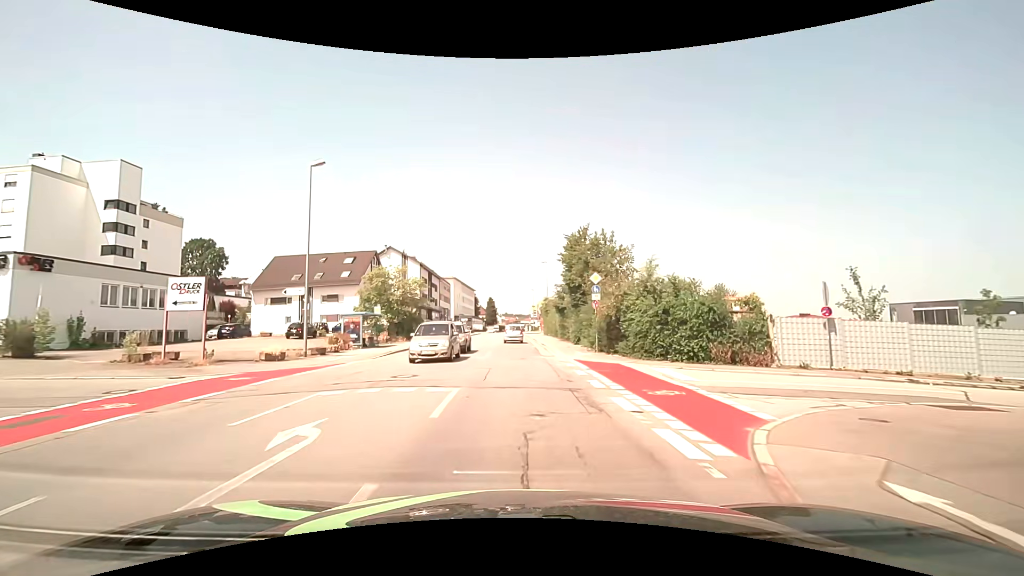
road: tertiary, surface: asphalt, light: Day
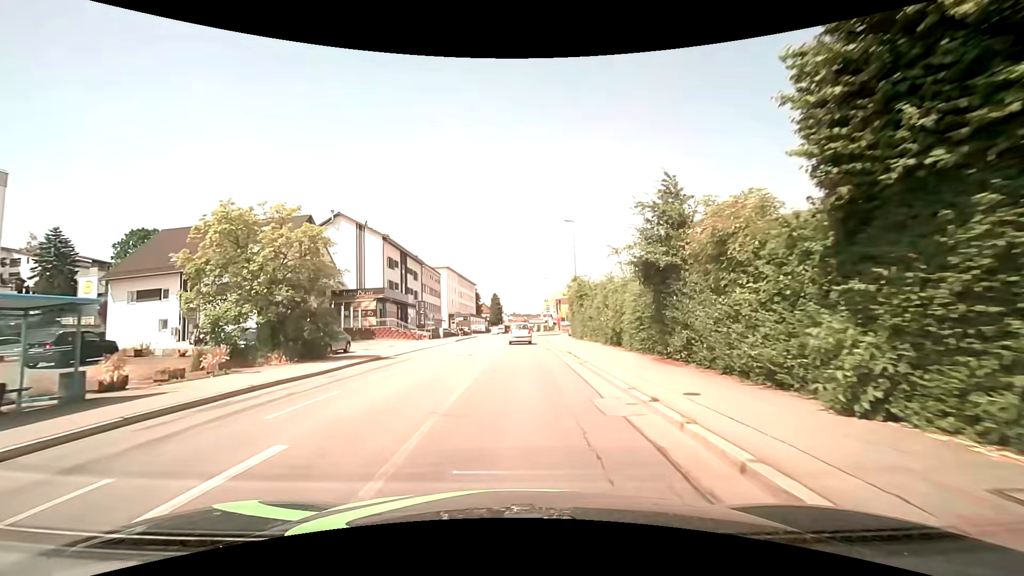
(0.0, +26.5) m; 0°
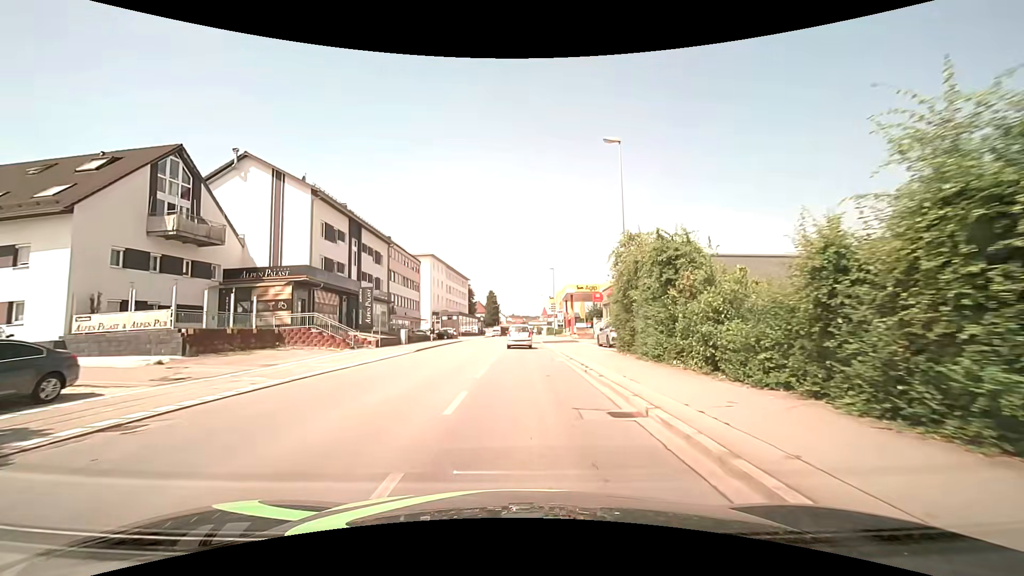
(0.0, +19.4) m; +1°
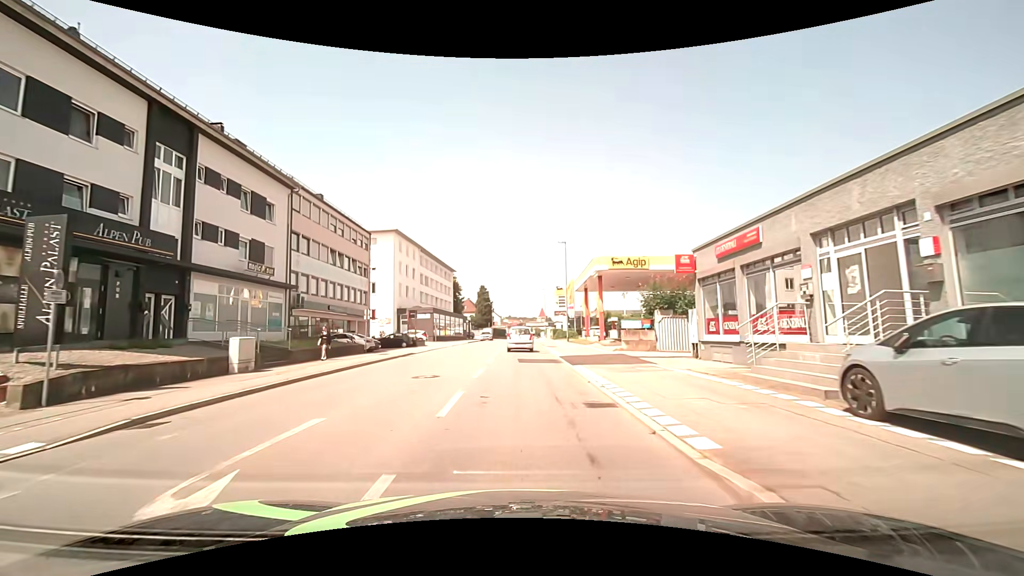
(0.0, +23.8) m; 0°
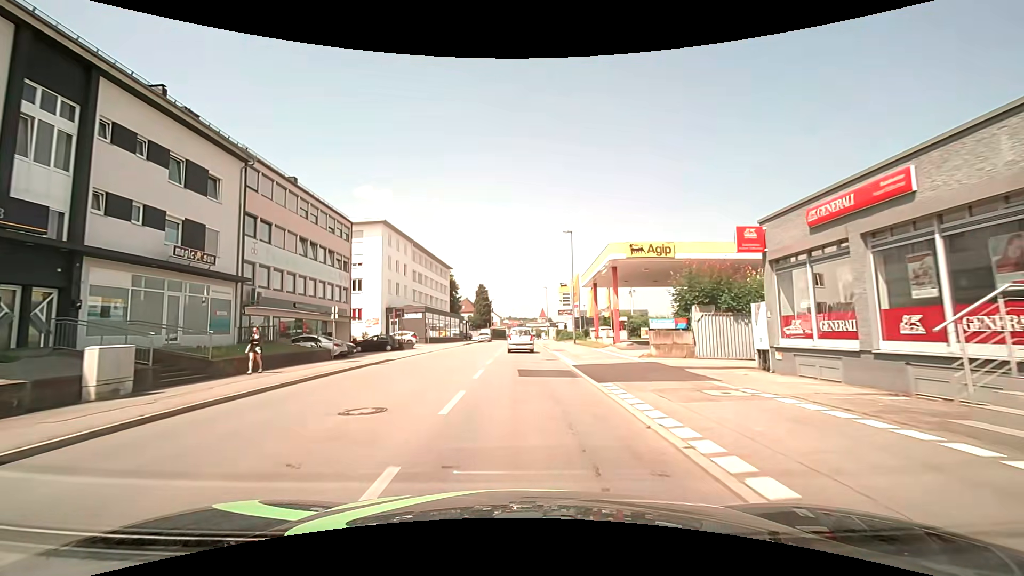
(0.0, +5.7) m; 0°
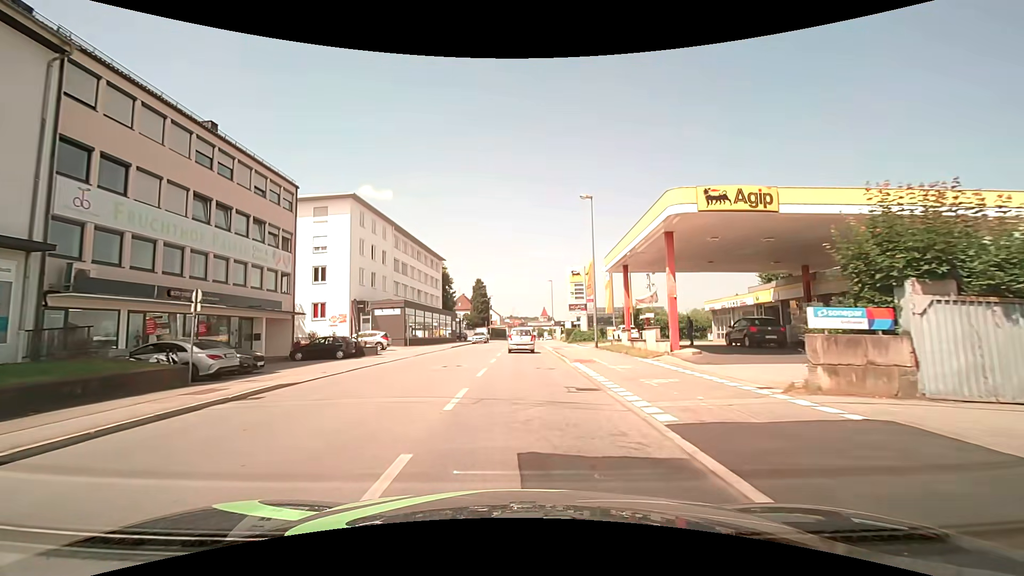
(-0.1, +11.7) m; -1°
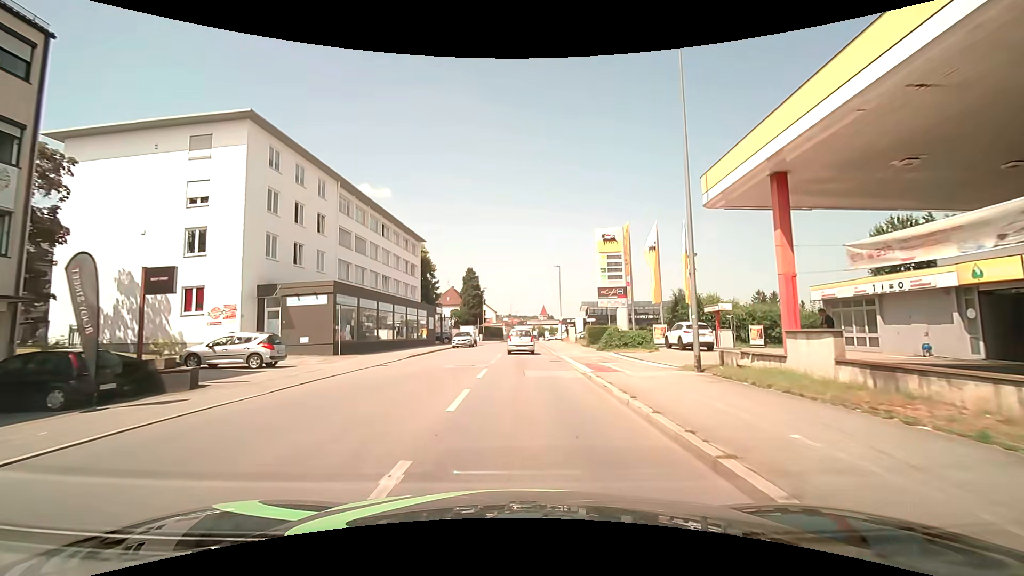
(+0.1, +18.5) m; 0°
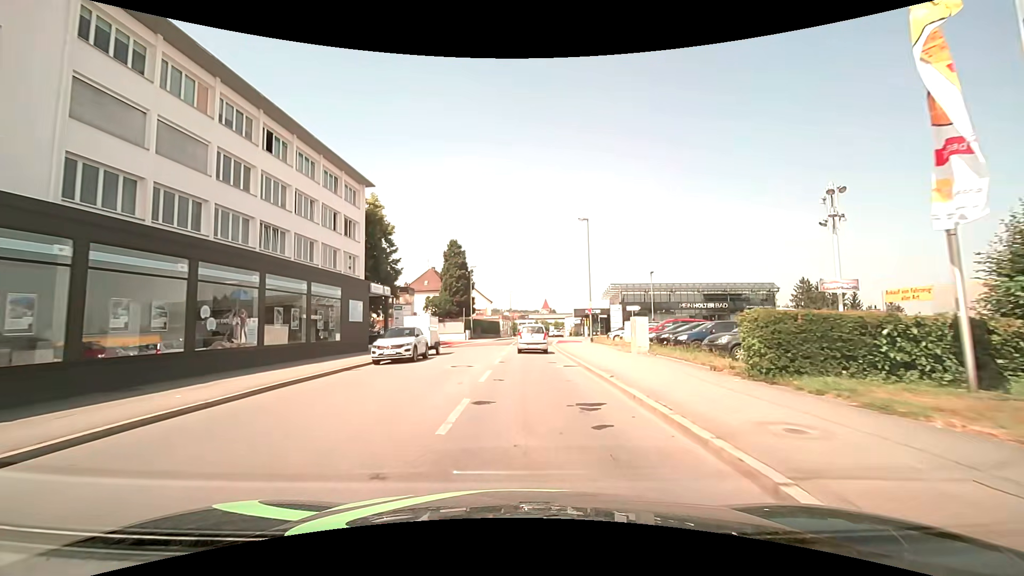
(+0.3, +26.3) m; 0°
(0, +10) (0, +20) (+1, +30) (+1, +40) (+1, +50) (+2, +60) (+3, +70) (+4, +80) (+5, +90) (+6, +100) m
